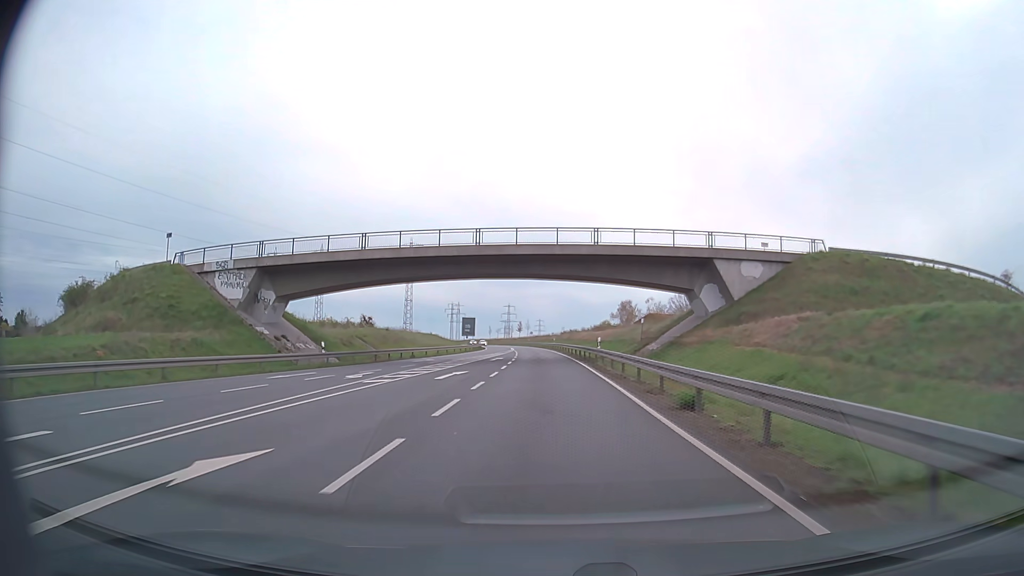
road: primary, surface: asphalt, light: Day
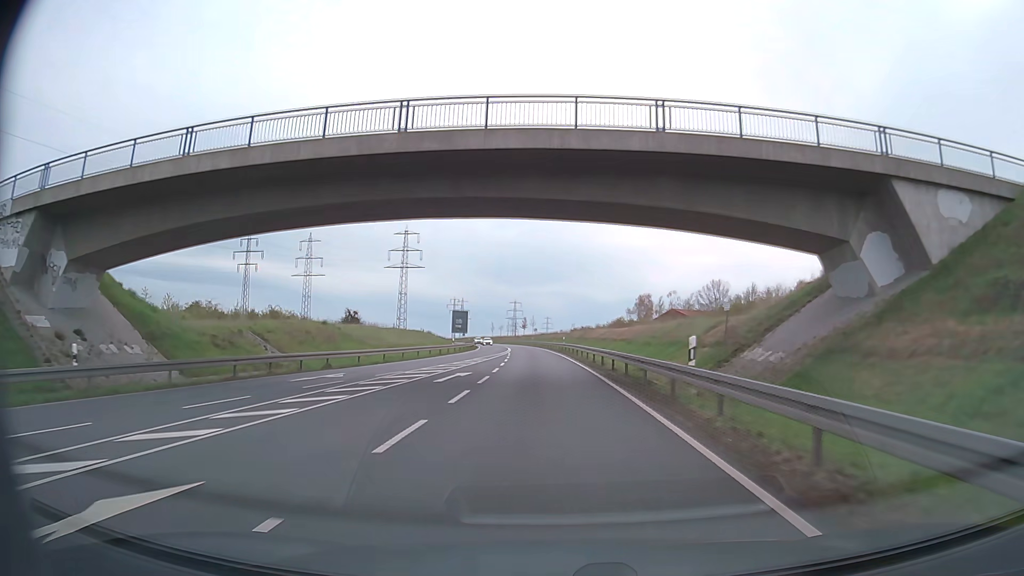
(-0.1, +22.1) m; -1°
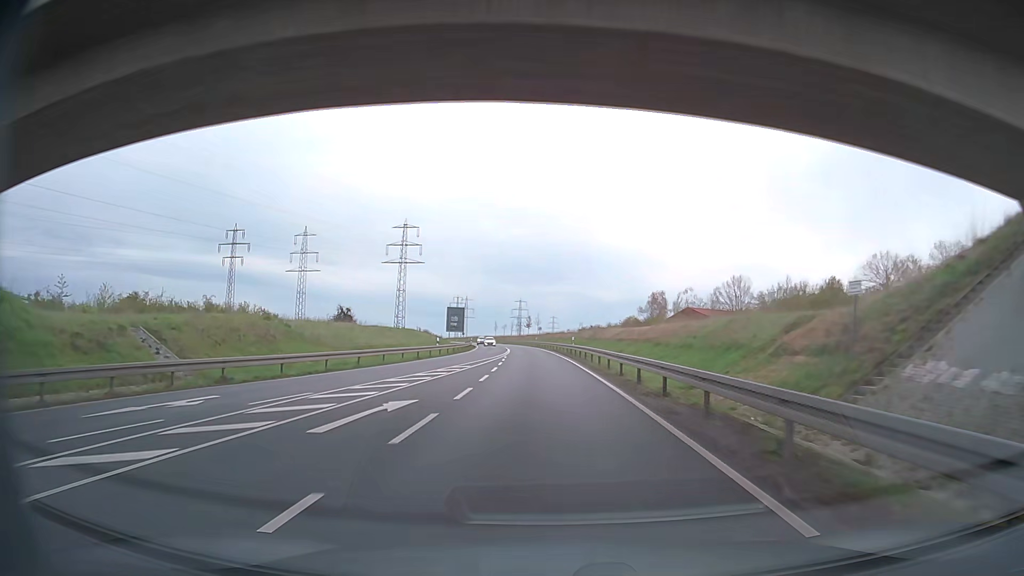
(0.0, +11.3) m; 0°
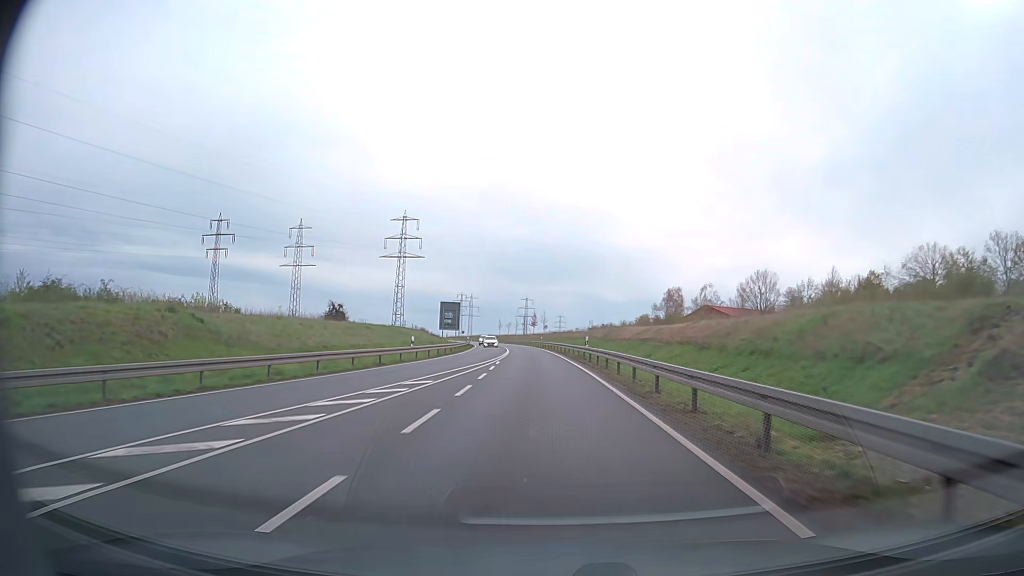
(0.0, +11.4) m; 0°
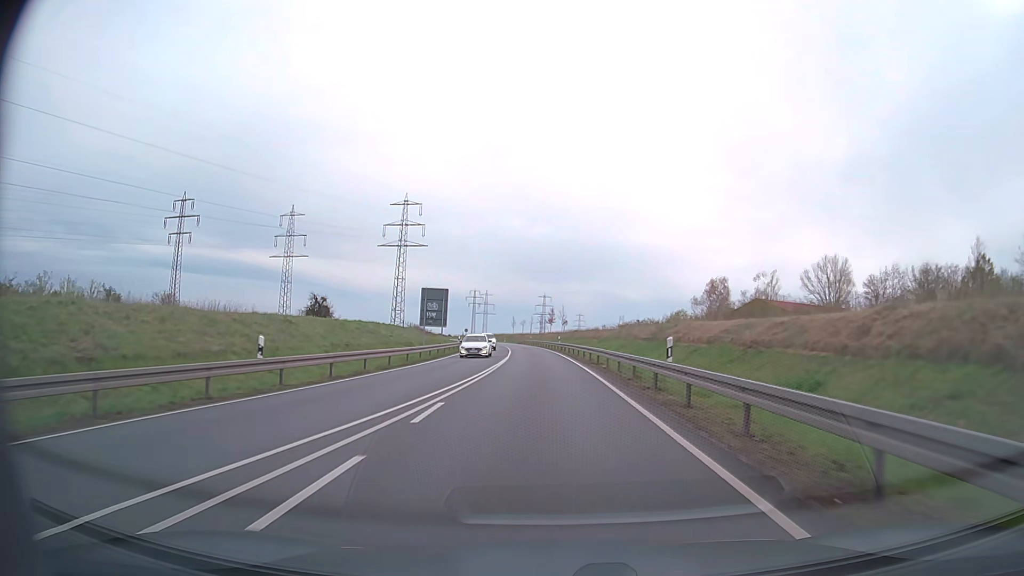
(-0.3, +22.9) m; -2°
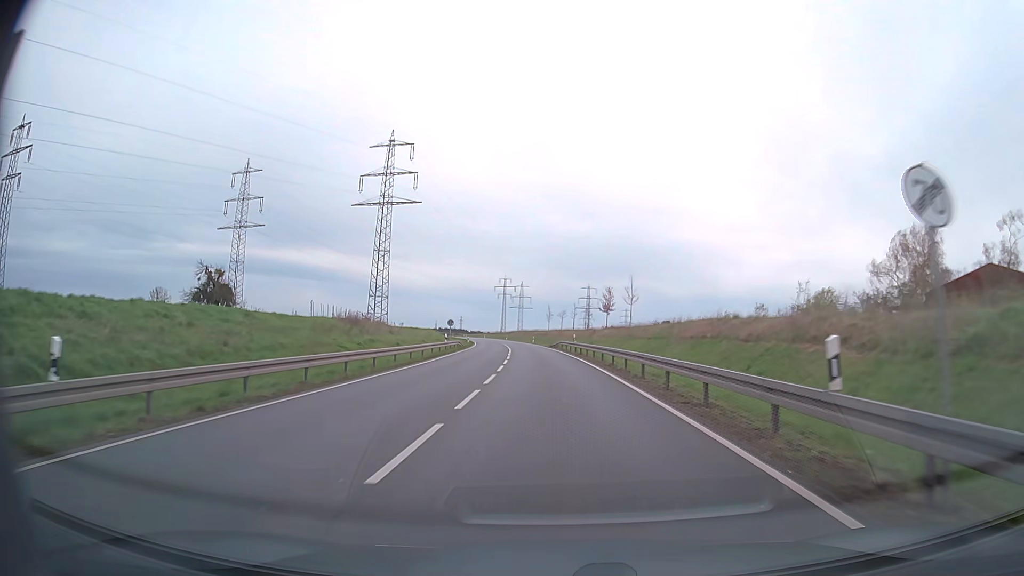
(-1.8, +56.3) m; -3°
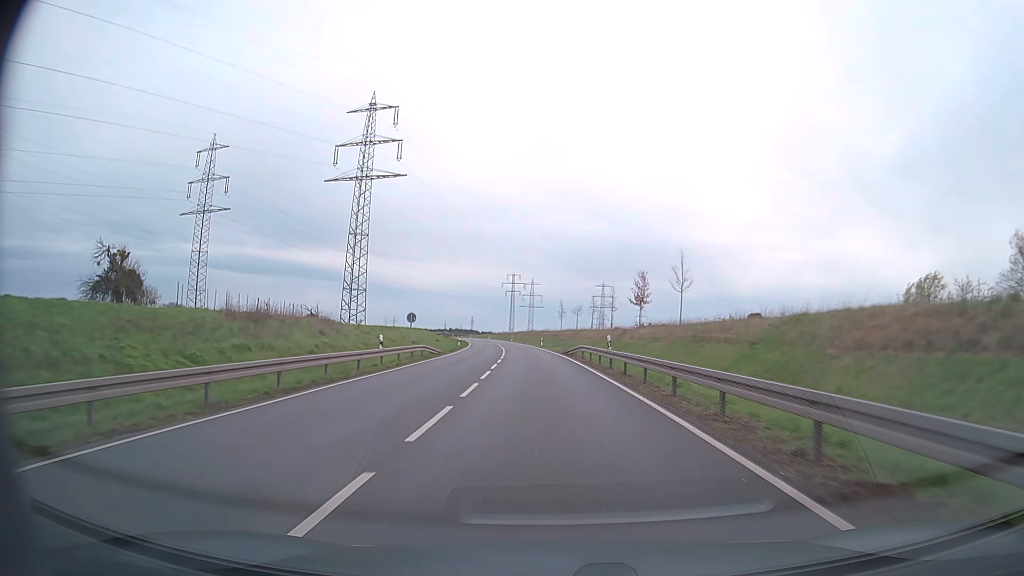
(-0.2, +21.8) m; -1°
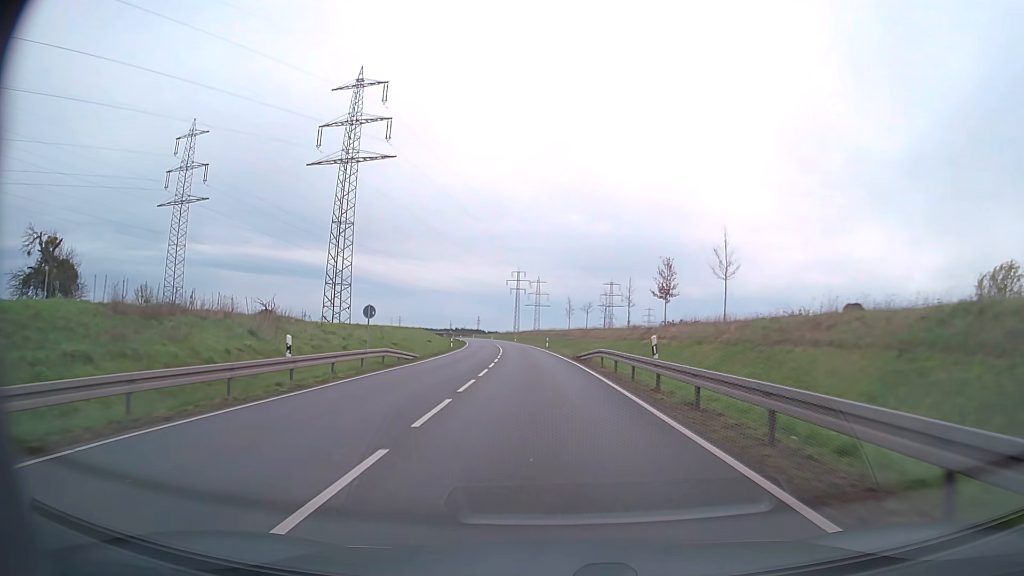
(0.0, +10.8) m; 0°
(0, +10) (0, +20) (-1, +30) (-1, +40) (-2, +50) (-3, +60) (-4, +70) (-5, +80) (-6, +90) (-7, +100) m
